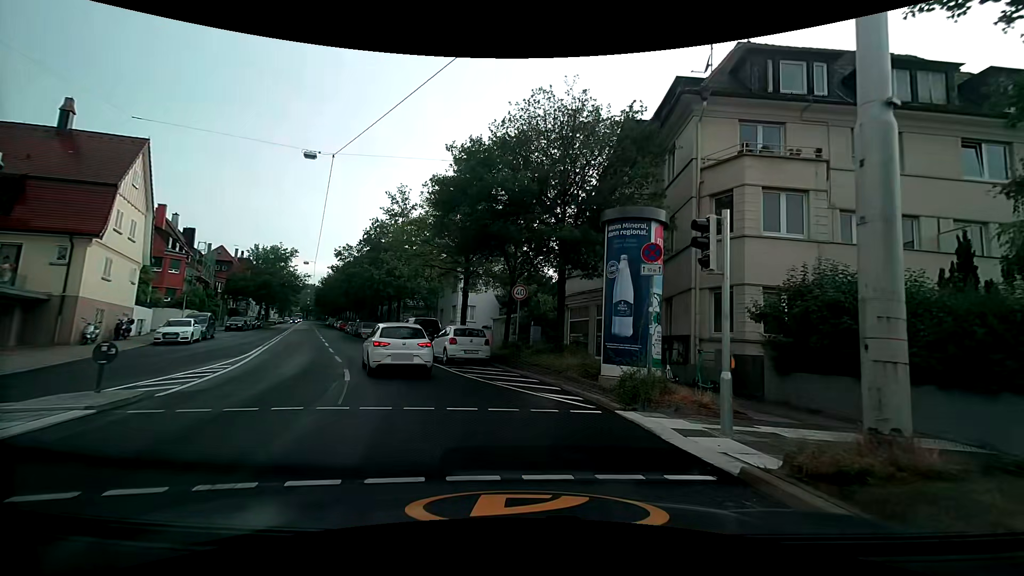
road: secondary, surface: asphalt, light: Day
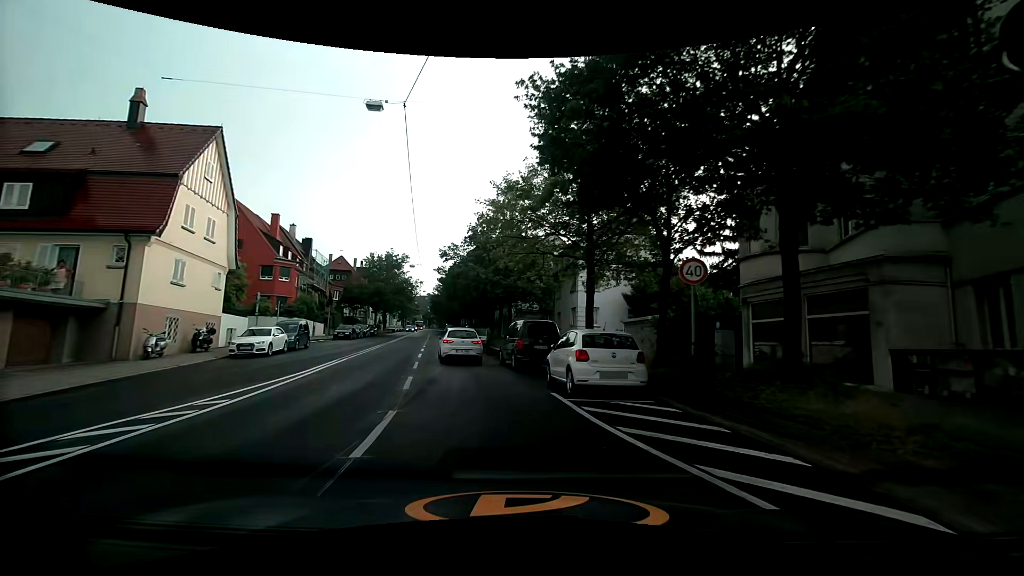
(-1.0, +7.7) m; -14°
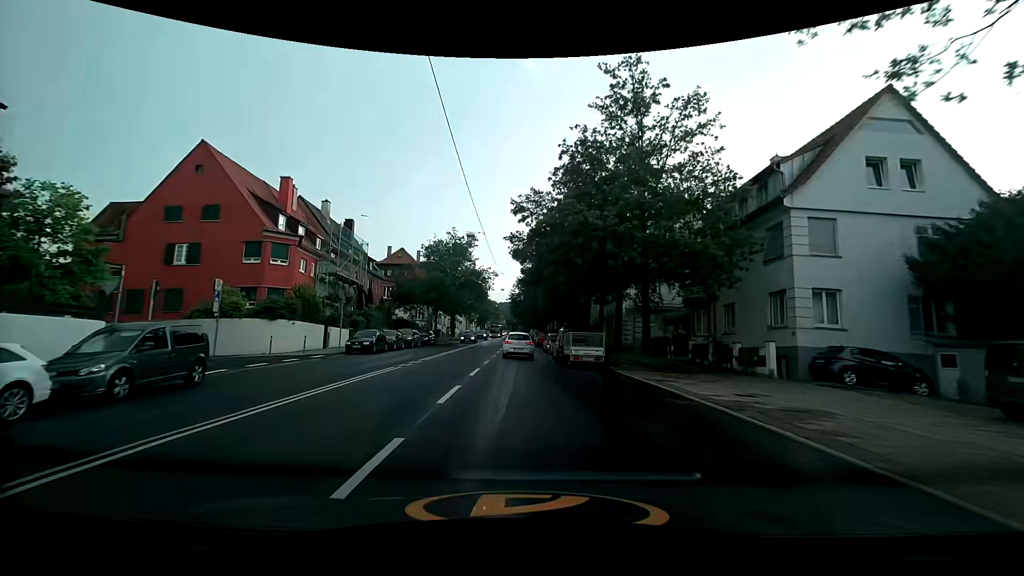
(-2.9, +20.9) m; -11°
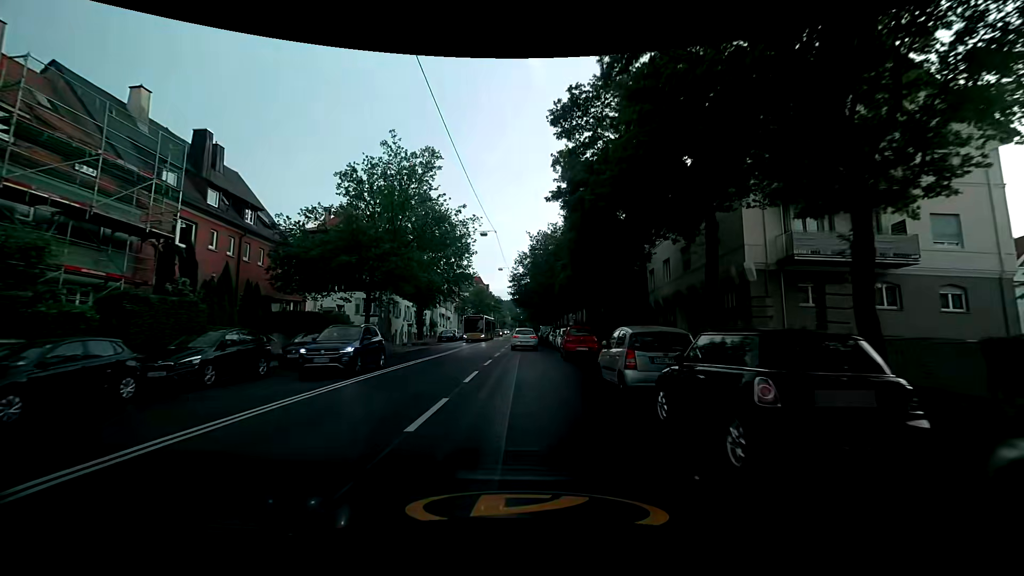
(0.0, +26.9) m; -1°
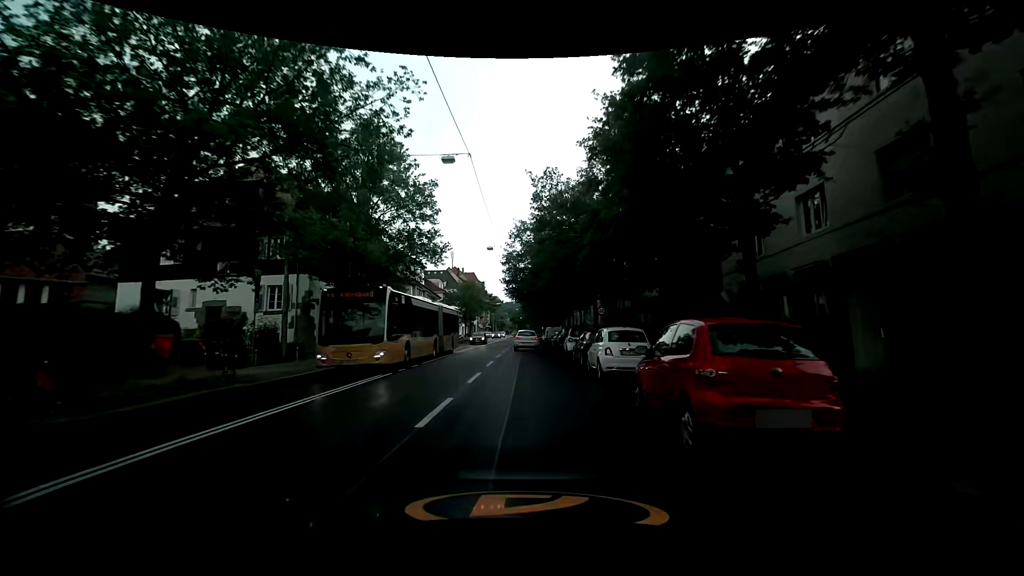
(+0.1, +17.8) m; 0°
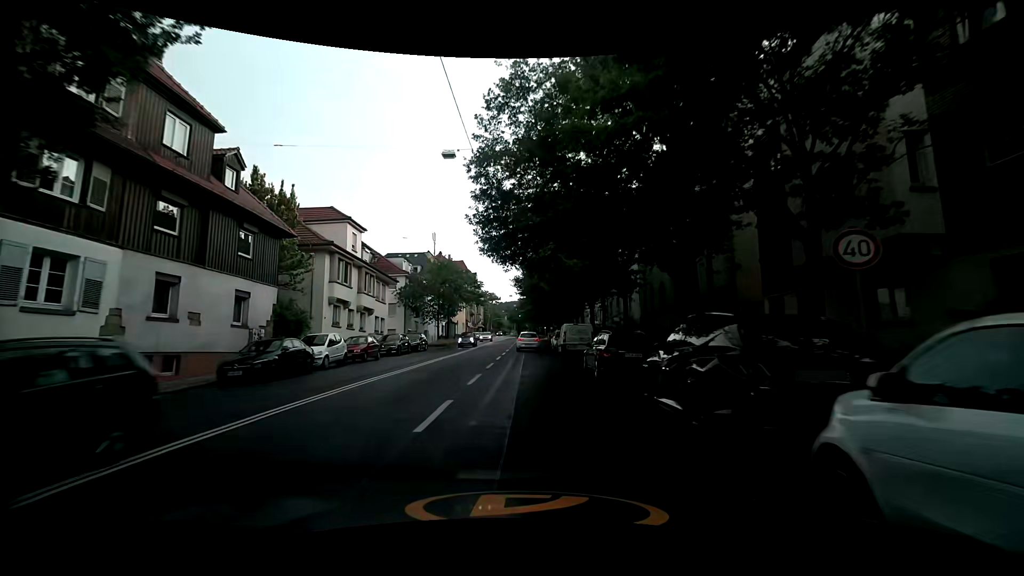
(-0.1, +24.4) m; 0°
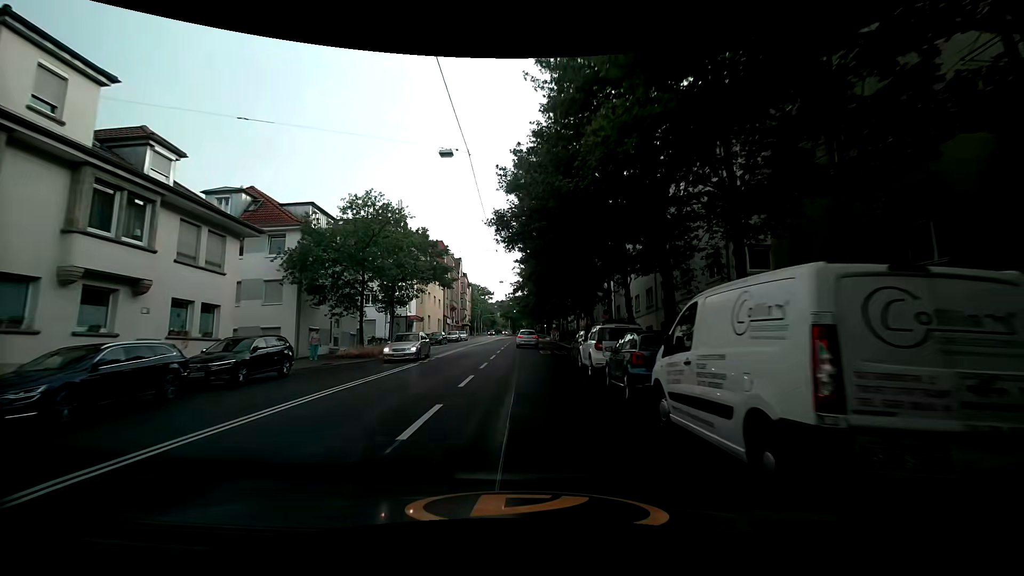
(+0.1, +24.5) m; -1°
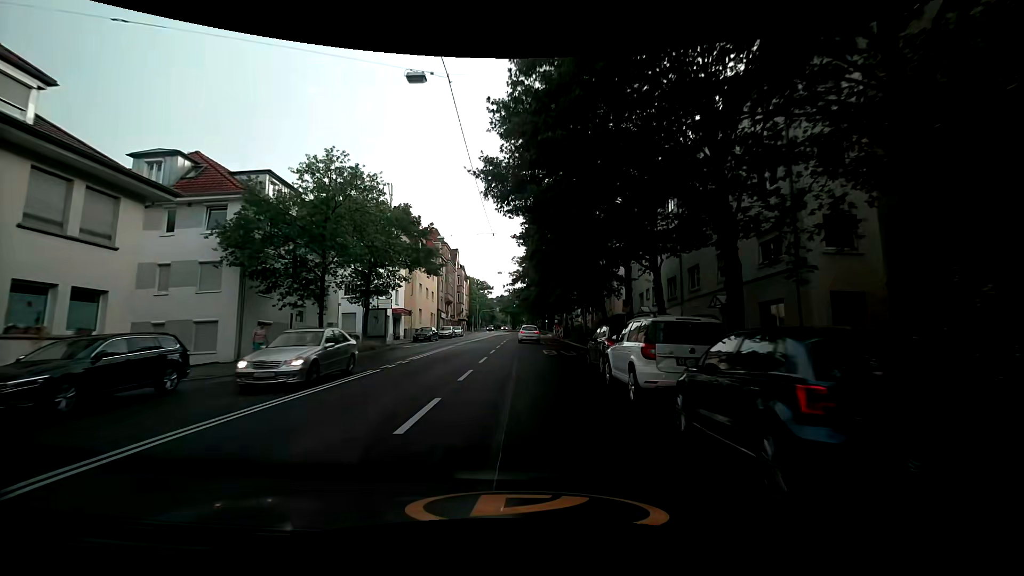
(+0.1, +6.0) m; 0°
